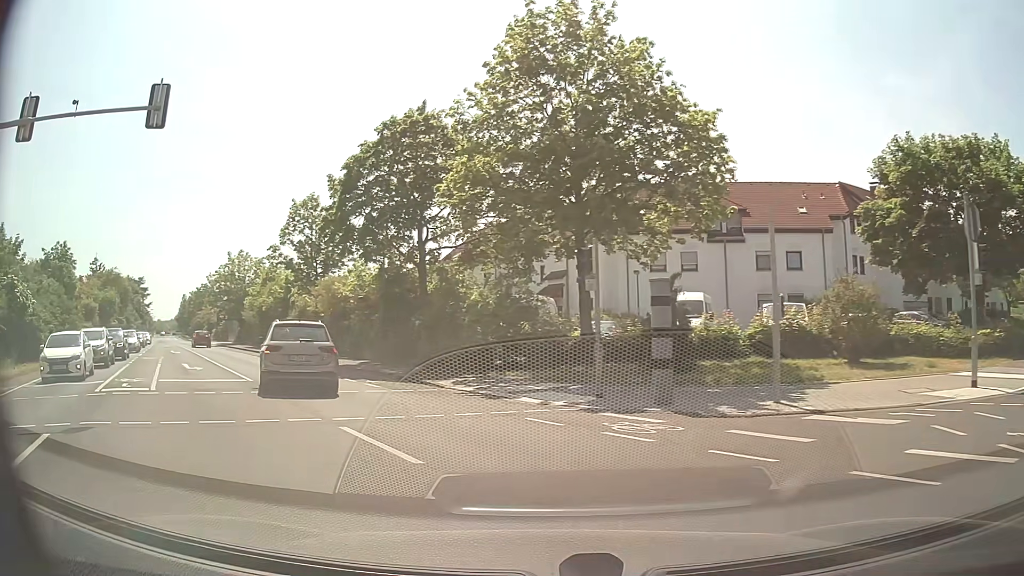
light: Day
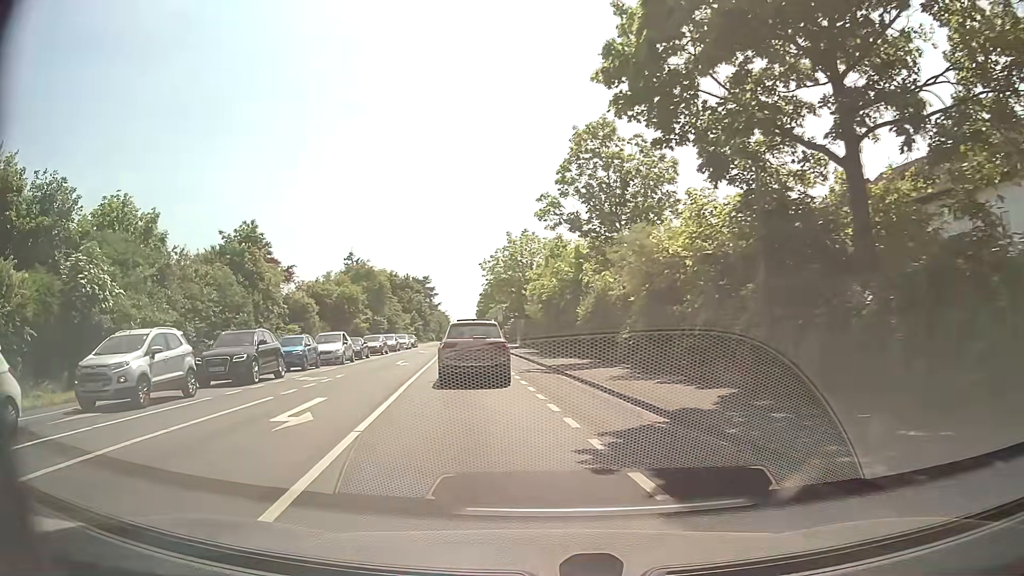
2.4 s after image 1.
(-4.5, +16.0) m; -28°
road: secondary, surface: asphalt
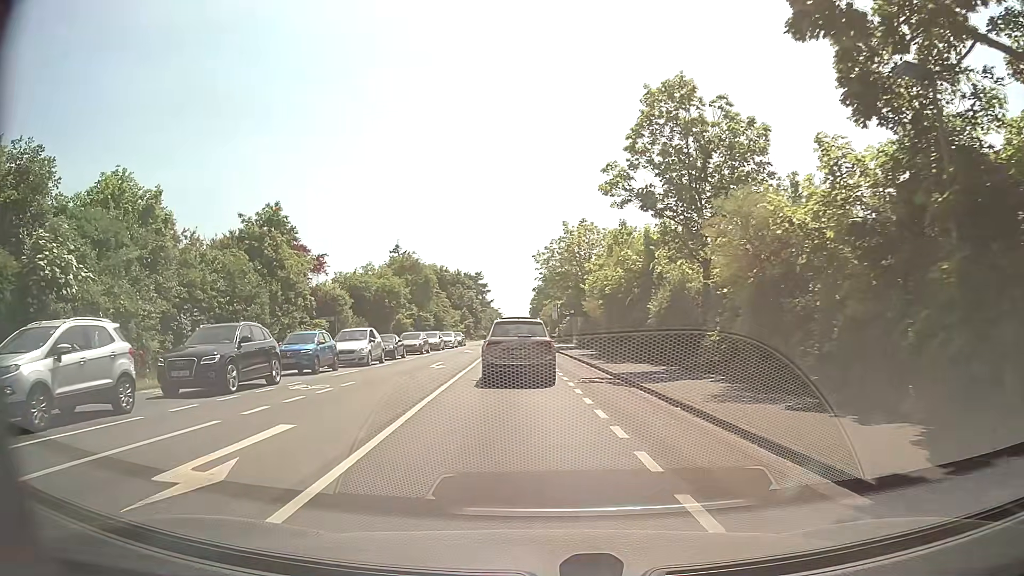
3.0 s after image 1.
(-0.2, +5.0) m; -5°
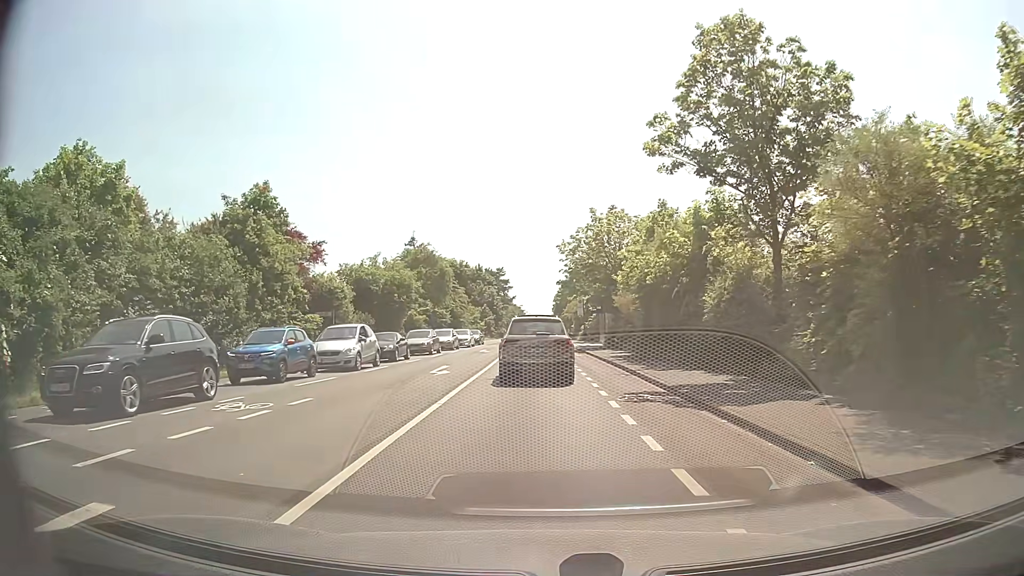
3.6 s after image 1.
(-0.1, +5.1) m; -1°
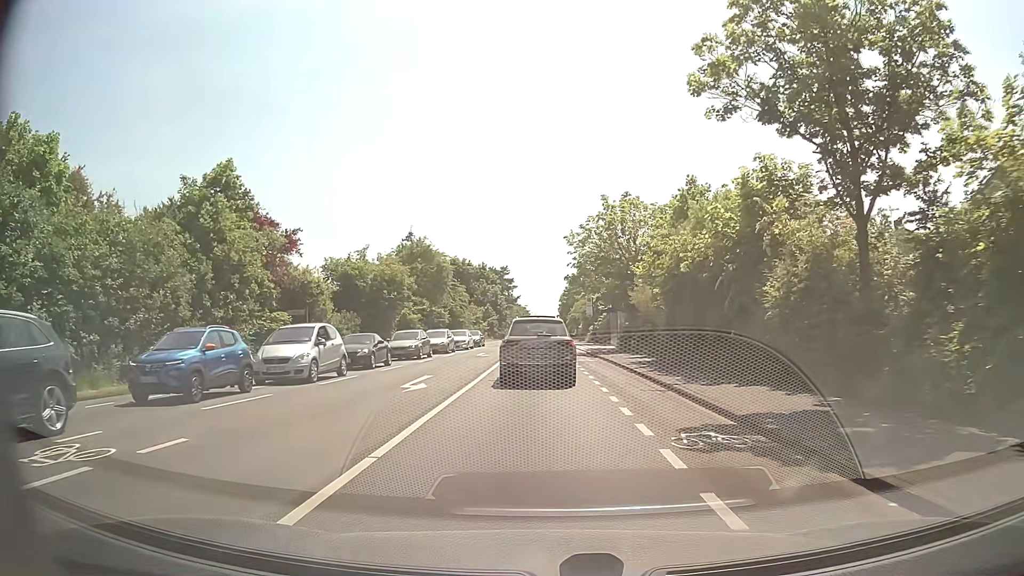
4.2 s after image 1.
(0.0, +5.0) m; -1°
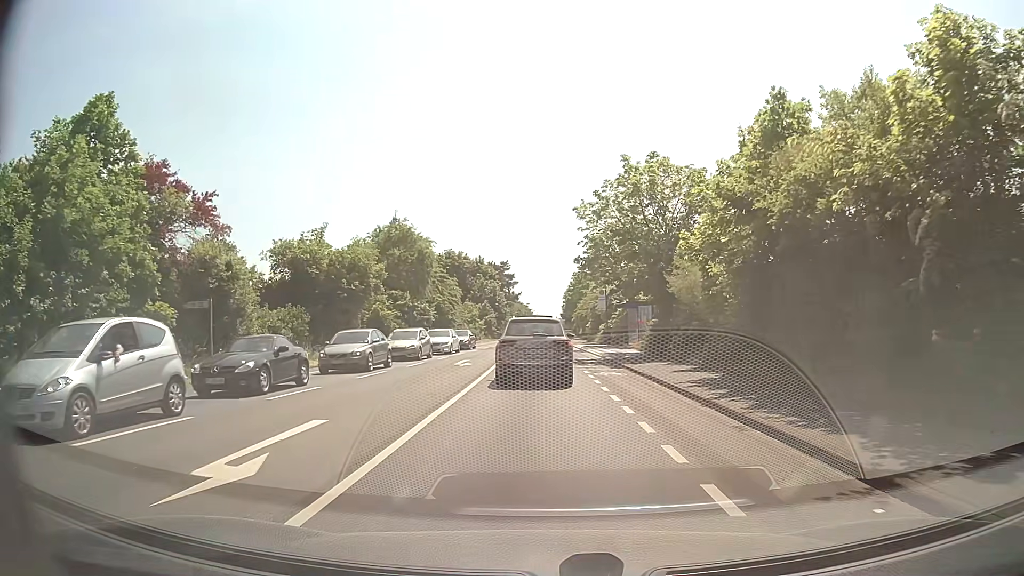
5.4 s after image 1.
(0.0, +10.0) m; -1°
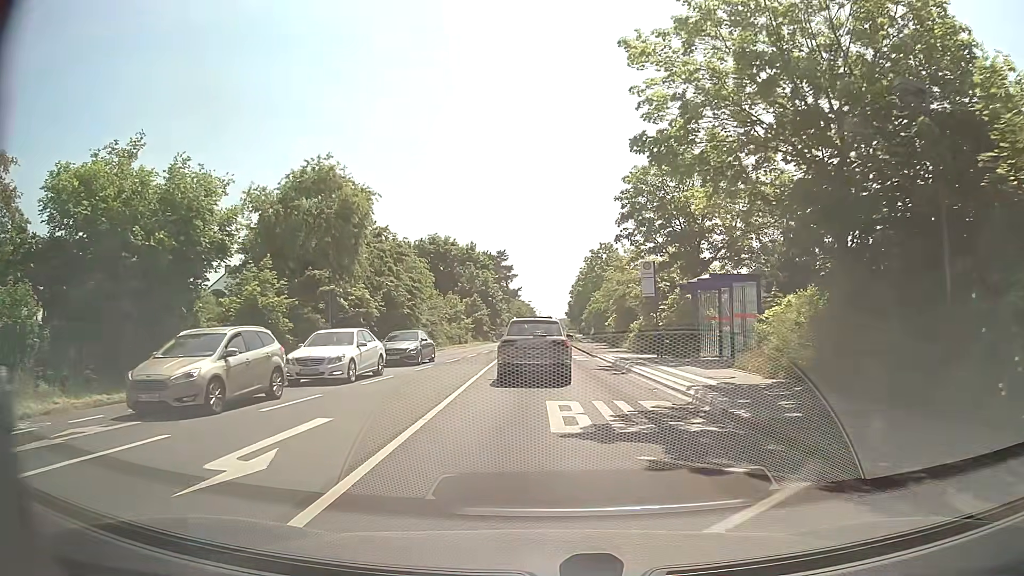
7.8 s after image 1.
(+0.2, +19.9) m; +1°
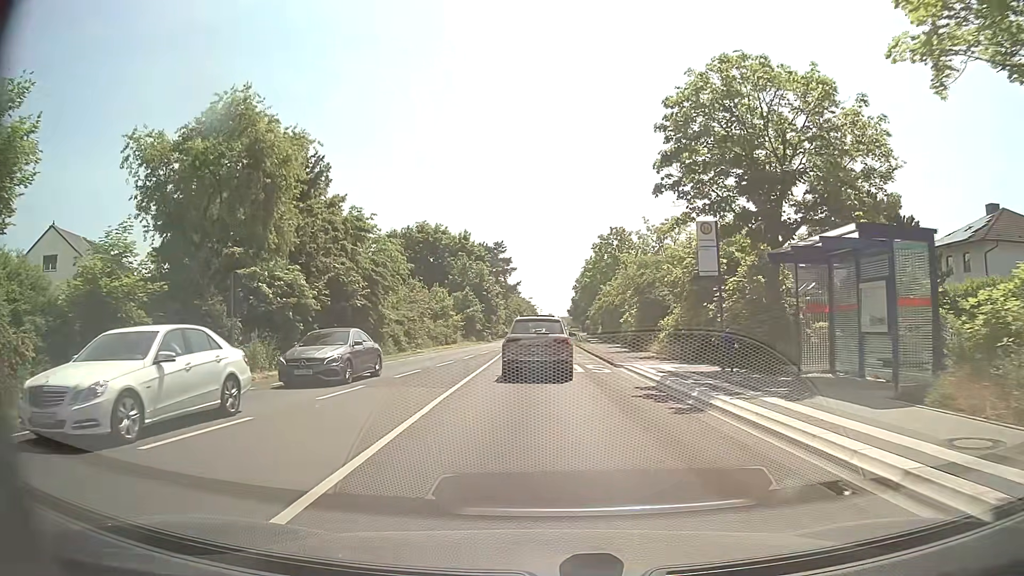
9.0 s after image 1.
(0.0, +10.2) m; 0°
(0, +10) (0, +20) (0, +30) (0, +40) (0, +50) (0, +60) (0, +70) (0, +80) (+1, +90) (+1, +100) m
